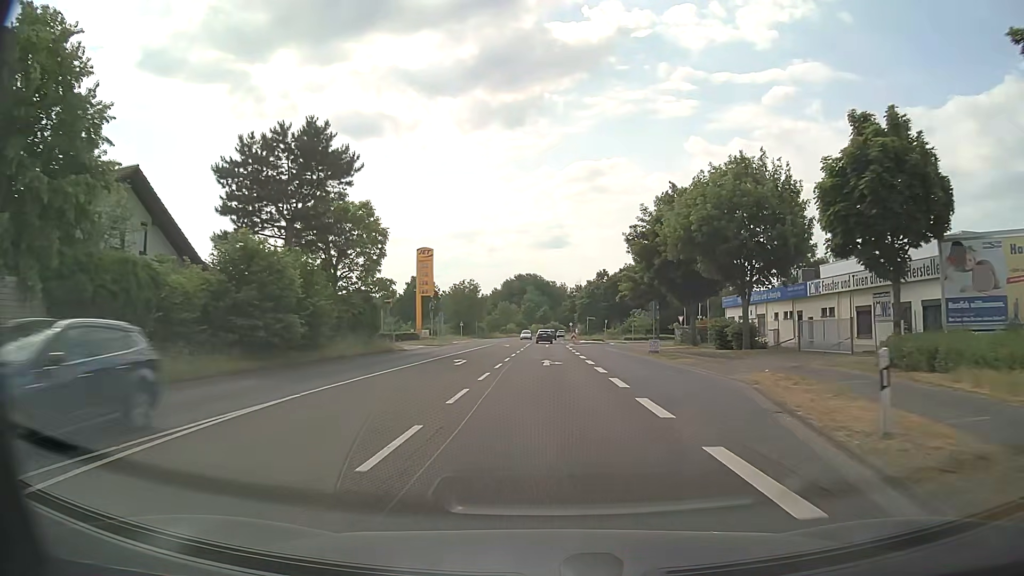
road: primary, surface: asphalt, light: Day
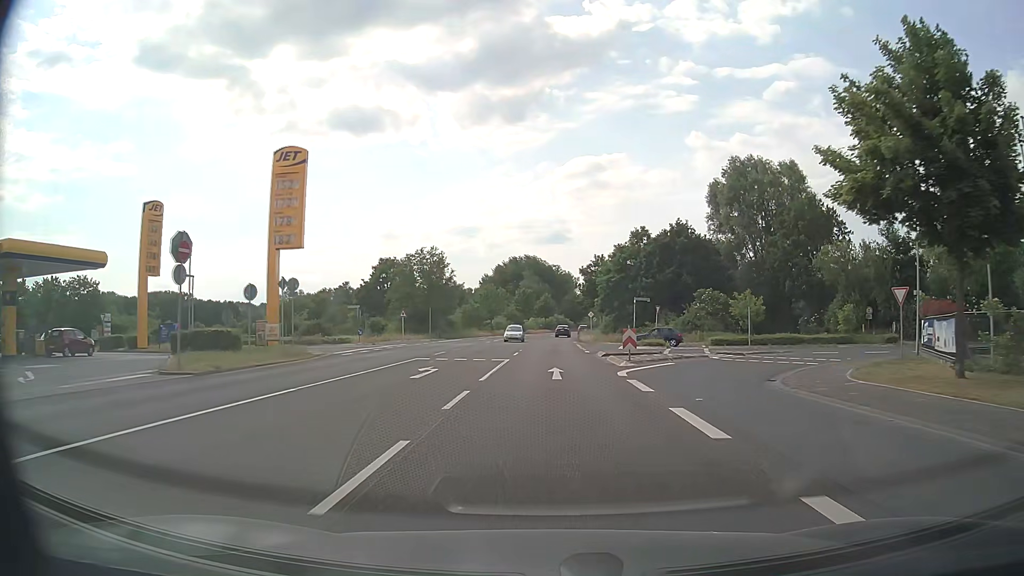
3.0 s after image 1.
(-0.2, +44.6) m; 0°
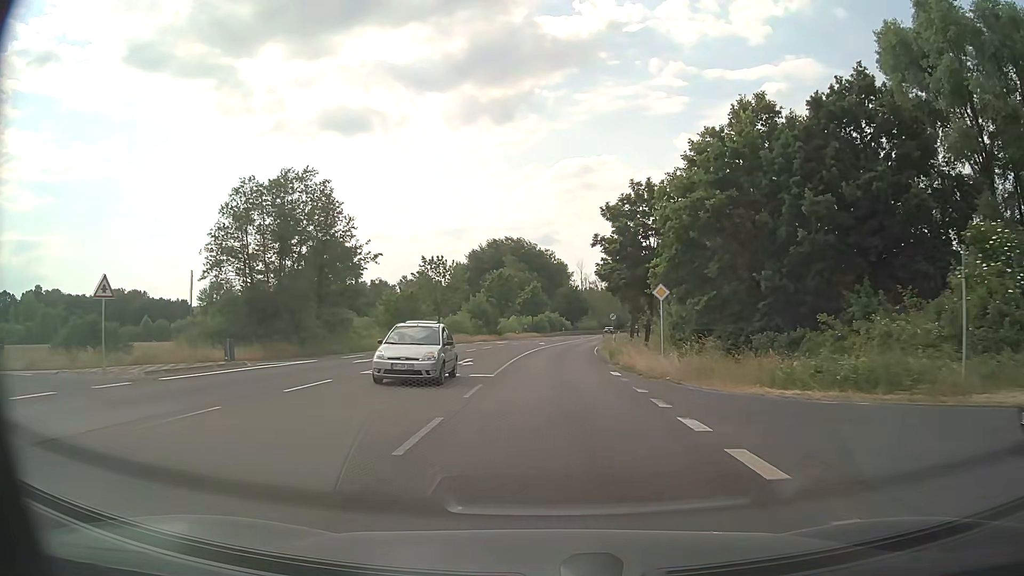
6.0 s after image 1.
(+0.2, +42.9) m; +1°
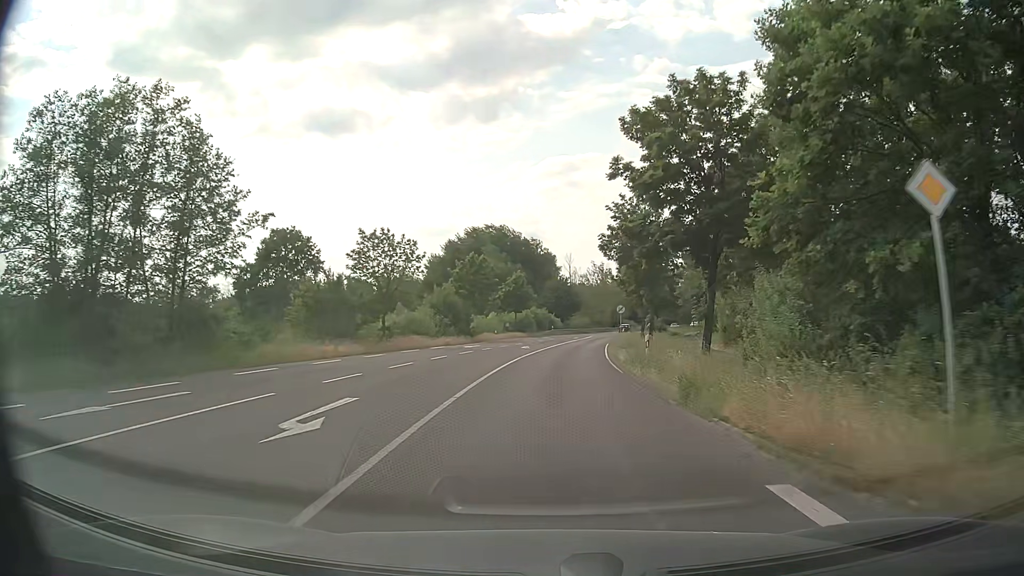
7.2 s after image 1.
(+0.1, +16.9) m; +1°
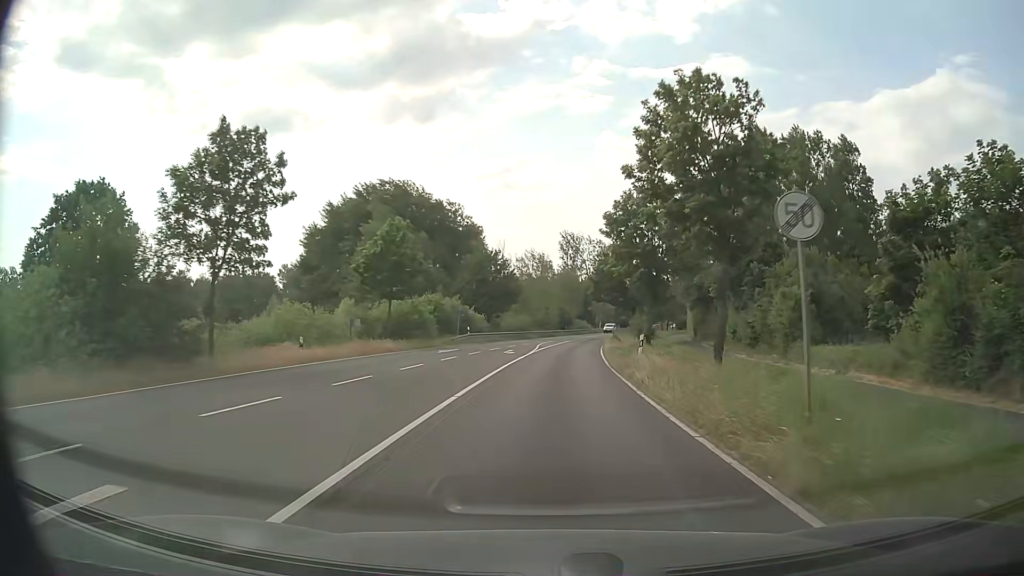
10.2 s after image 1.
(+1.6, +42.5) m; +5°
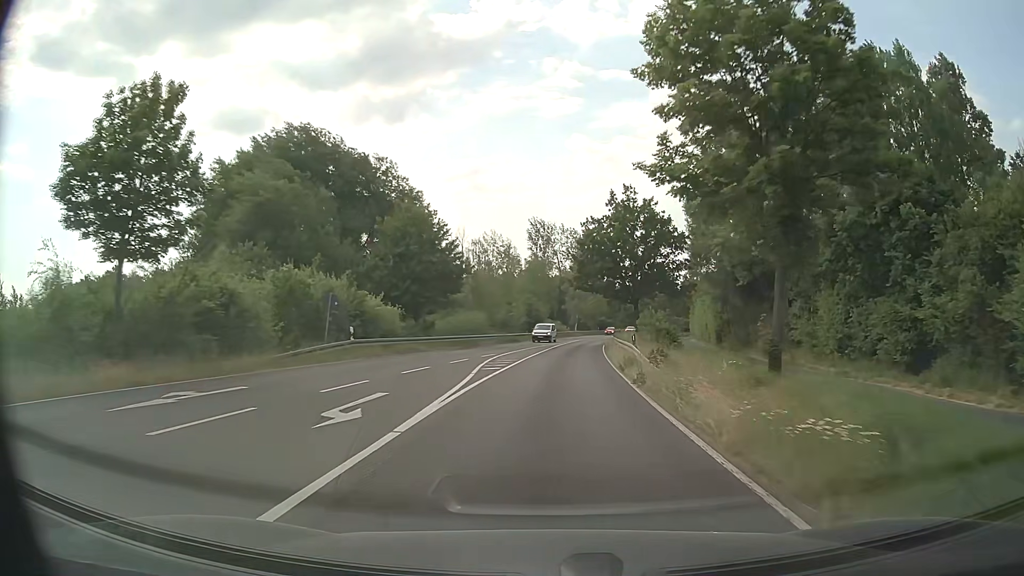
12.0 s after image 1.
(+0.8, +26.2) m; +4°
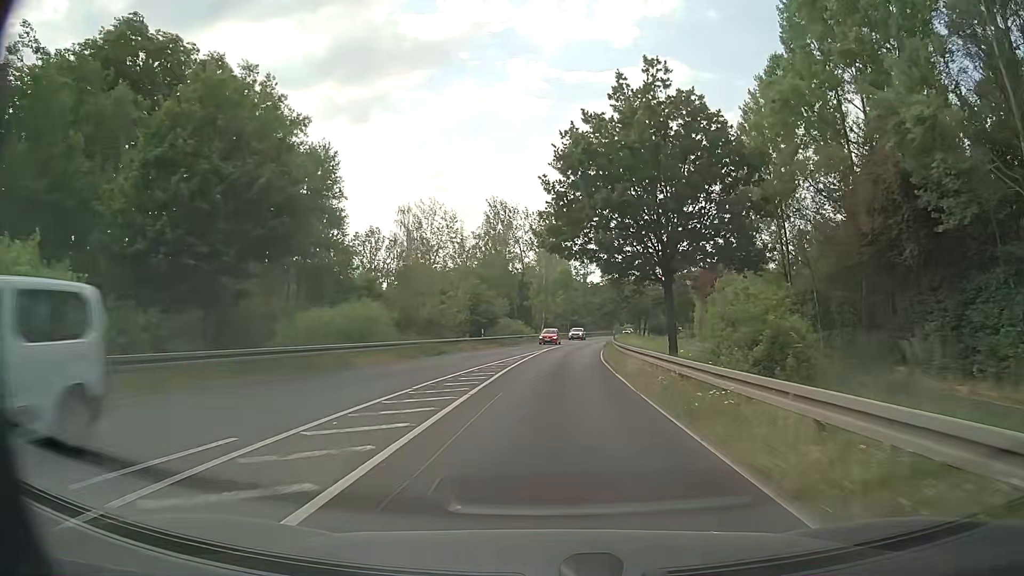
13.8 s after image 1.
(+0.4, +26.8) m; +3°
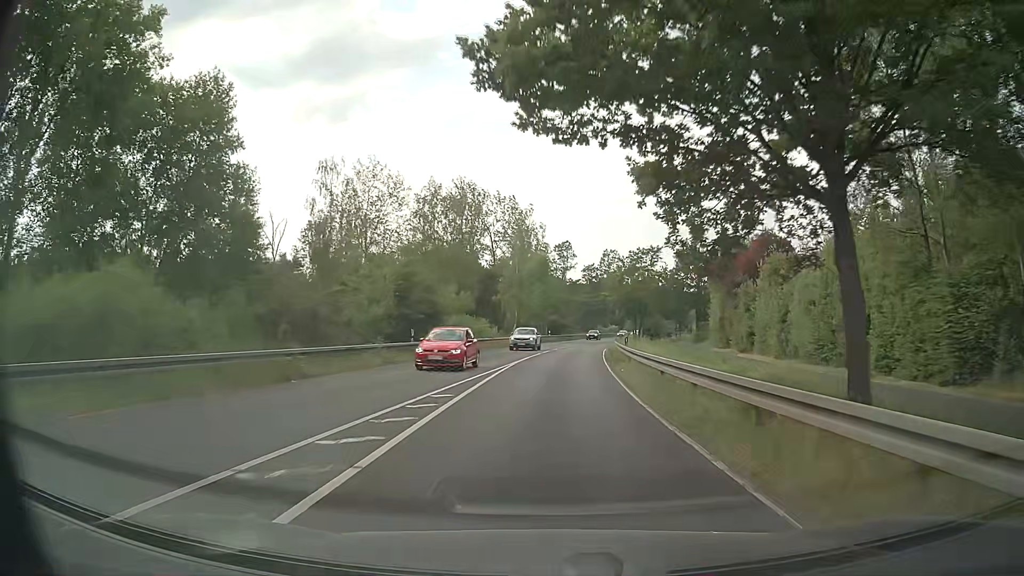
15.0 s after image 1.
(+0.3, +18.6) m; +2°
(0, +10) (0, +20) (+1, +30) (+1, +40) (+2, +50) (+3, +60) (+5, +70) (+6, +80) (+8, +90) (+10, +99) m
